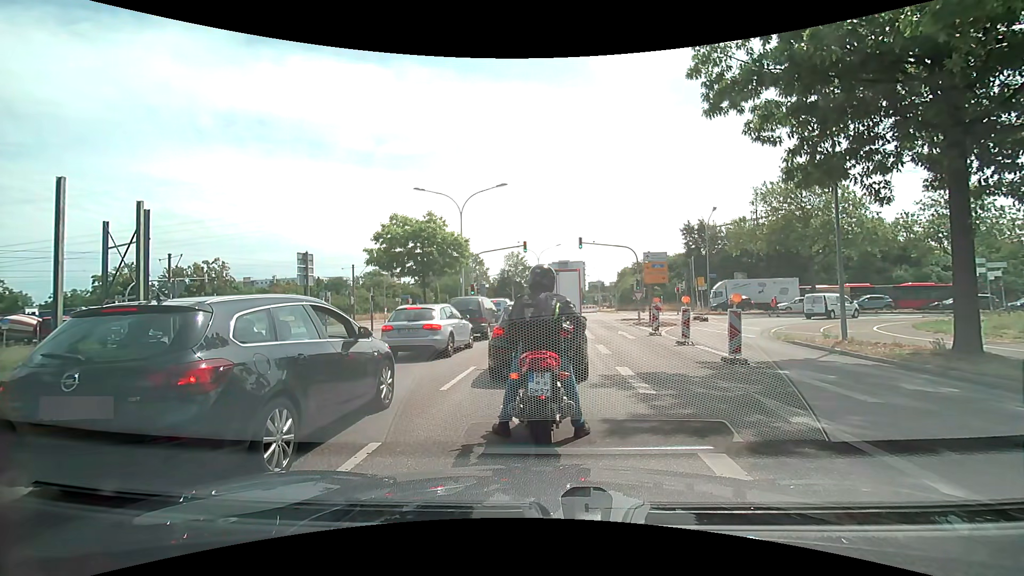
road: secondary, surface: asphalt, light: Day
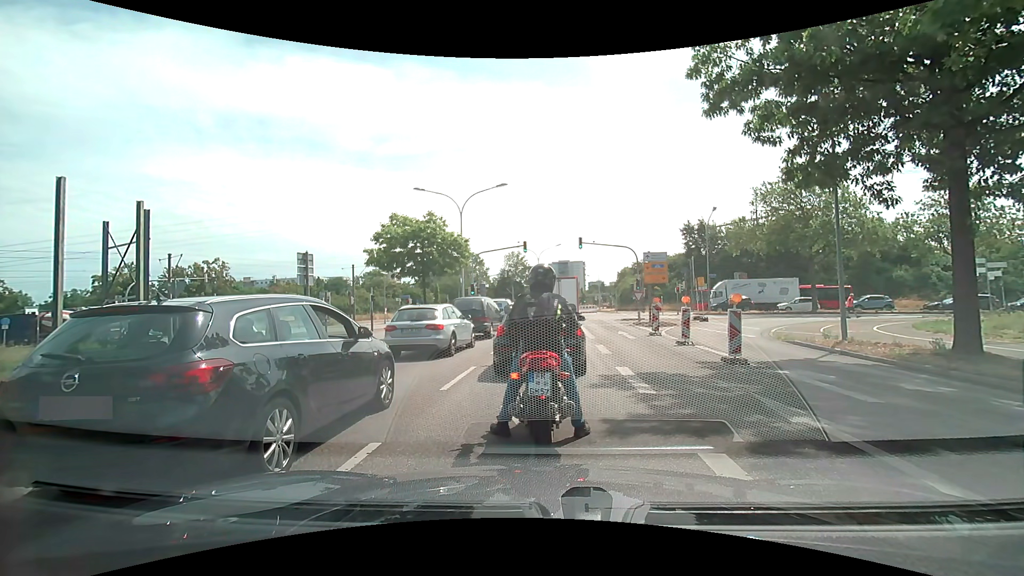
(0.0, 0.0) m; 0°
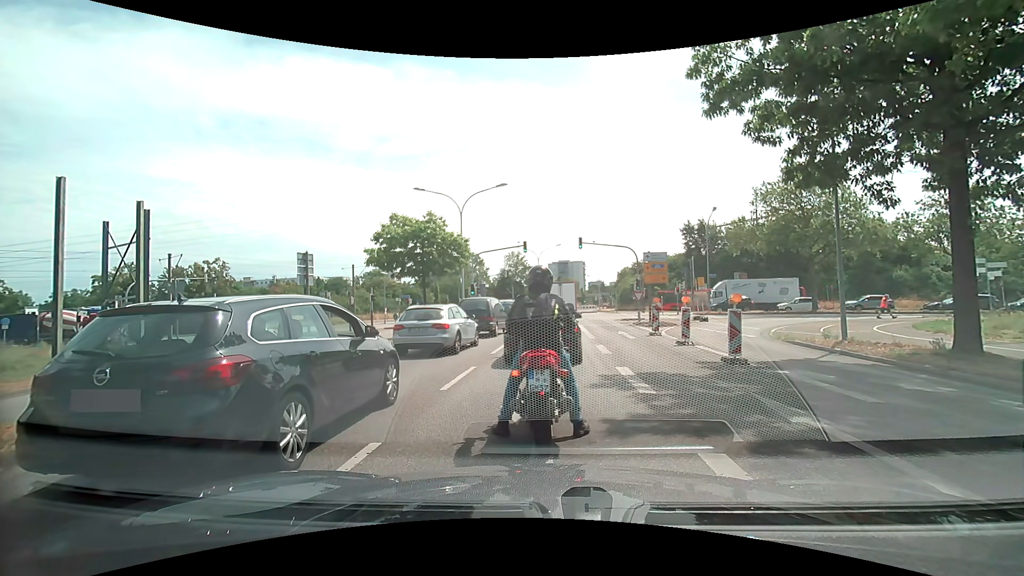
(0.0, 0.0) m; 0°
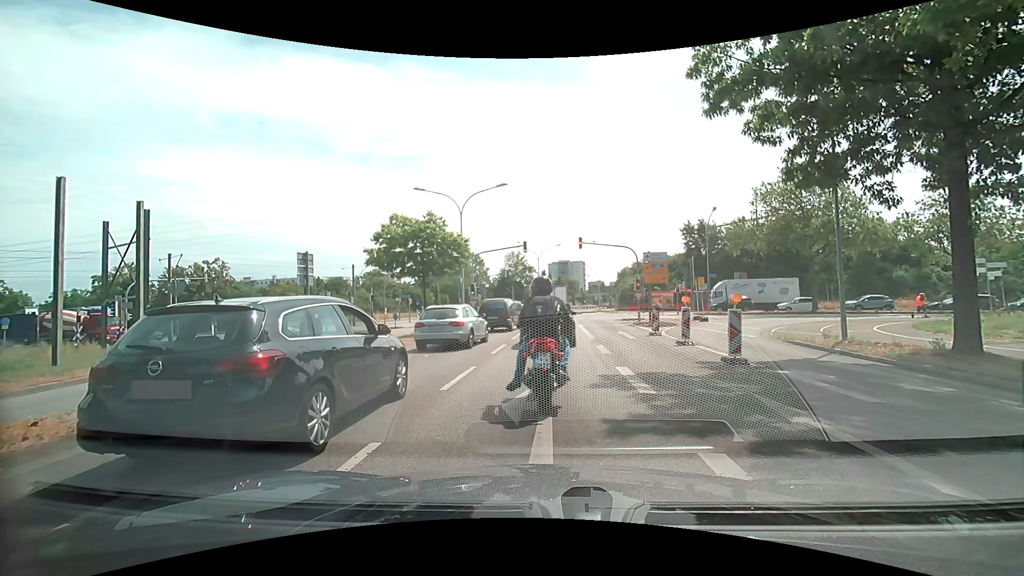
(0.0, 0.0) m; 0°
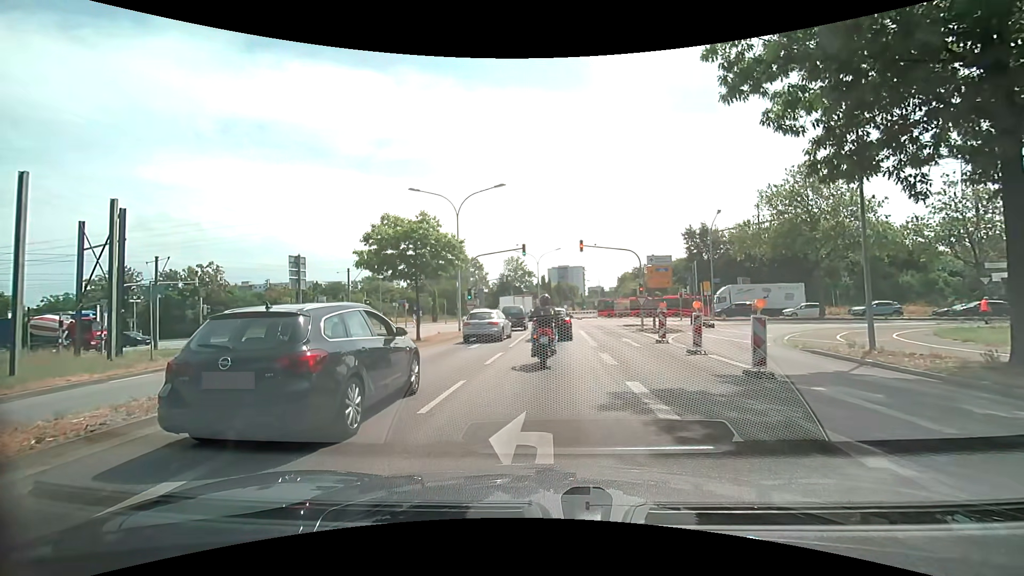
(0.0, +1.6) m; 0°
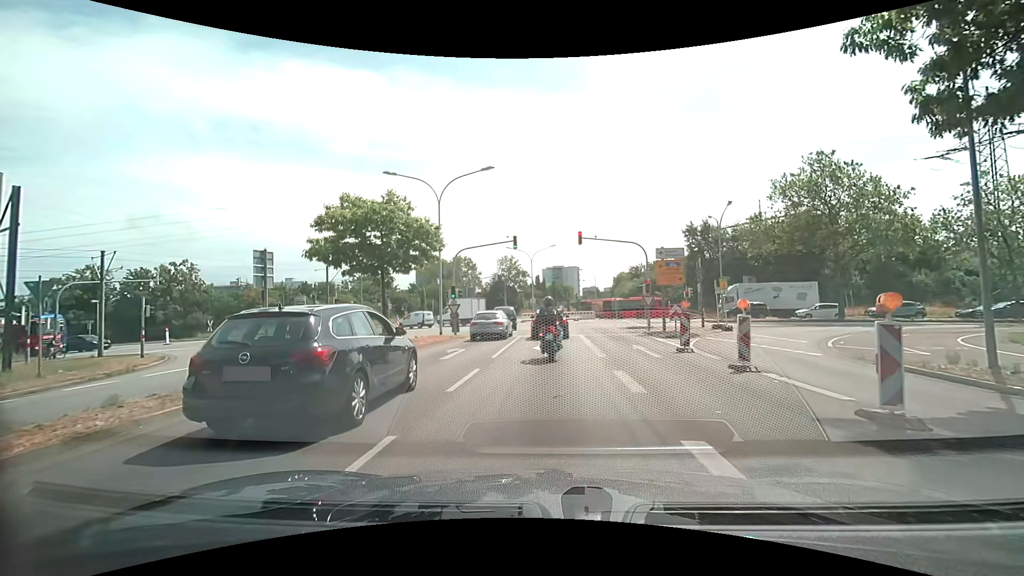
(0.0, +4.5) m; +1°
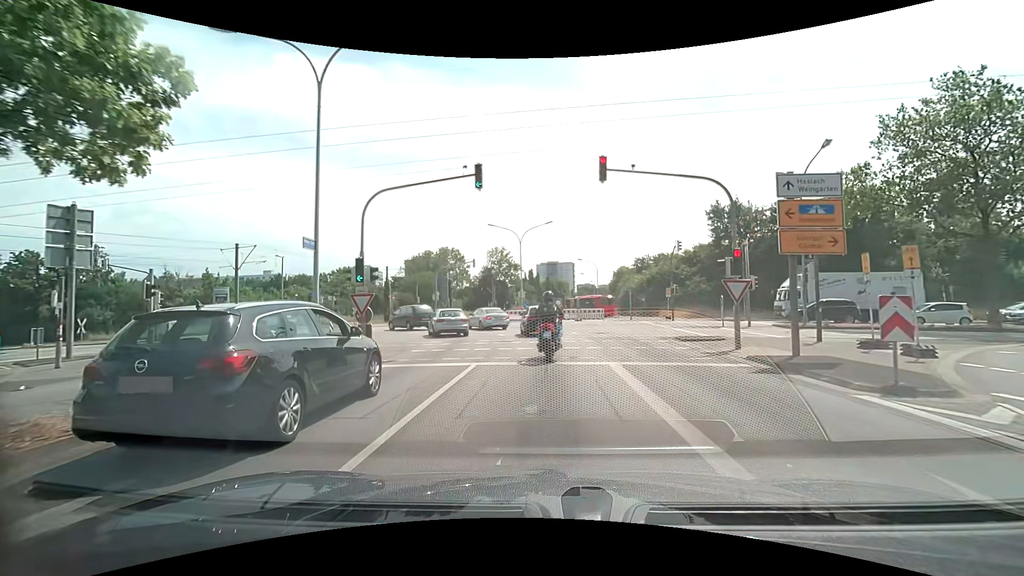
(-0.1, +15.3) m; 0°
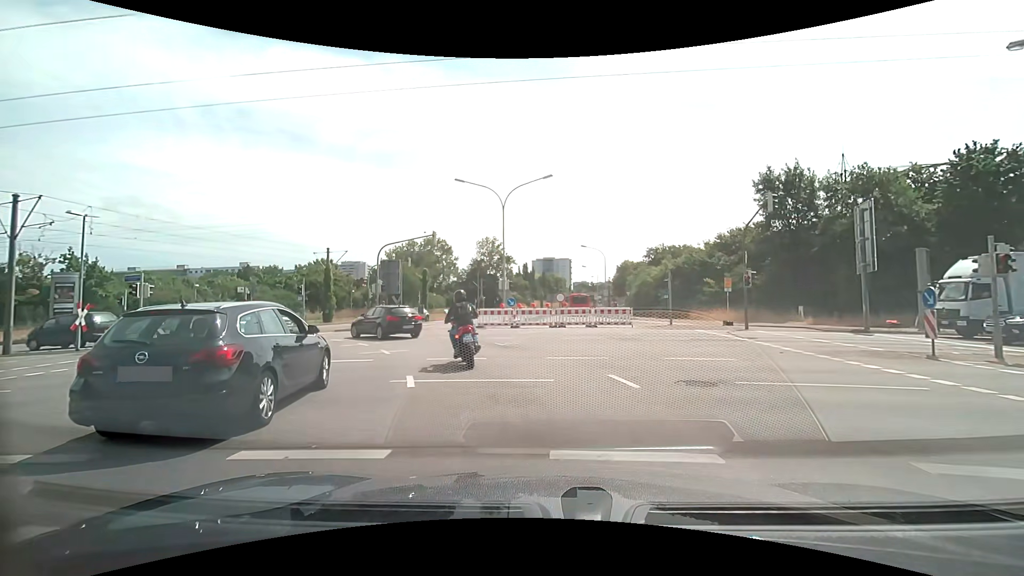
(+0.1, +16.5) m; 0°
(-1, +10) (-4, +19) (-10, +27) (-20, +30) (-30, +31) (-40, +31) (-50, +32) (-60, +32) (-70, +33) (-80, +33) m
